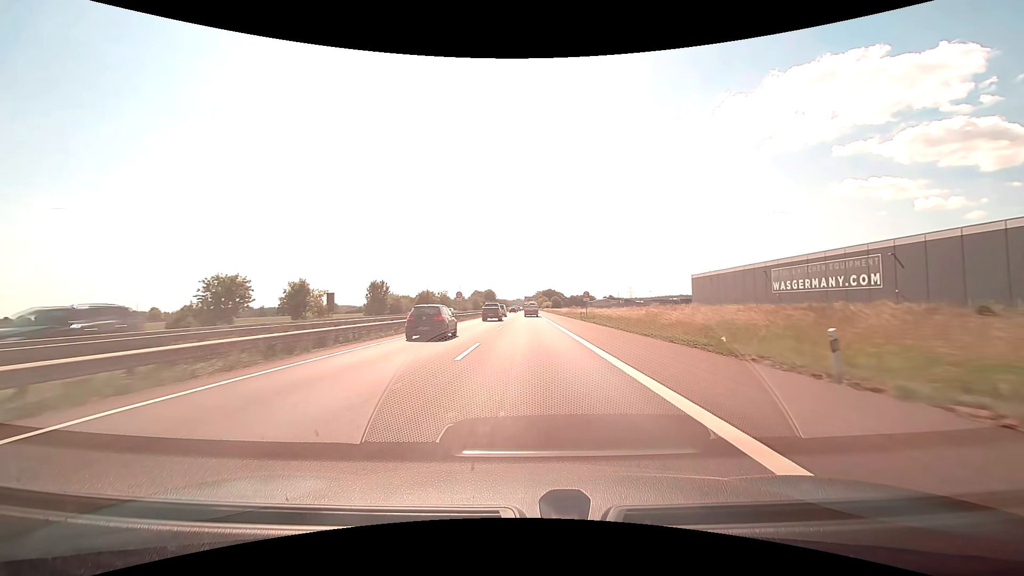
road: motorway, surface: asphalt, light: Day
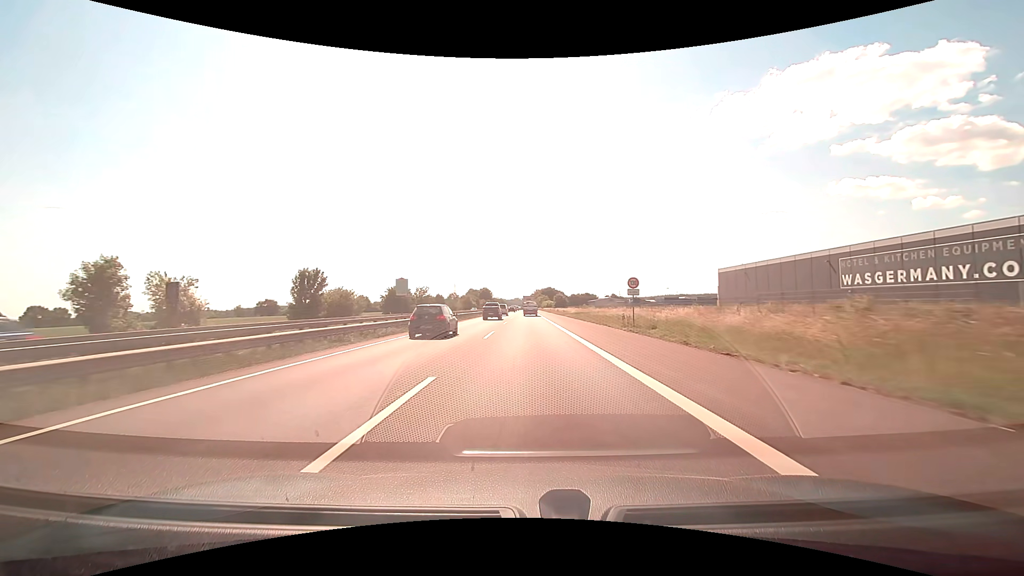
(+0.1, +27.2) m; 0°
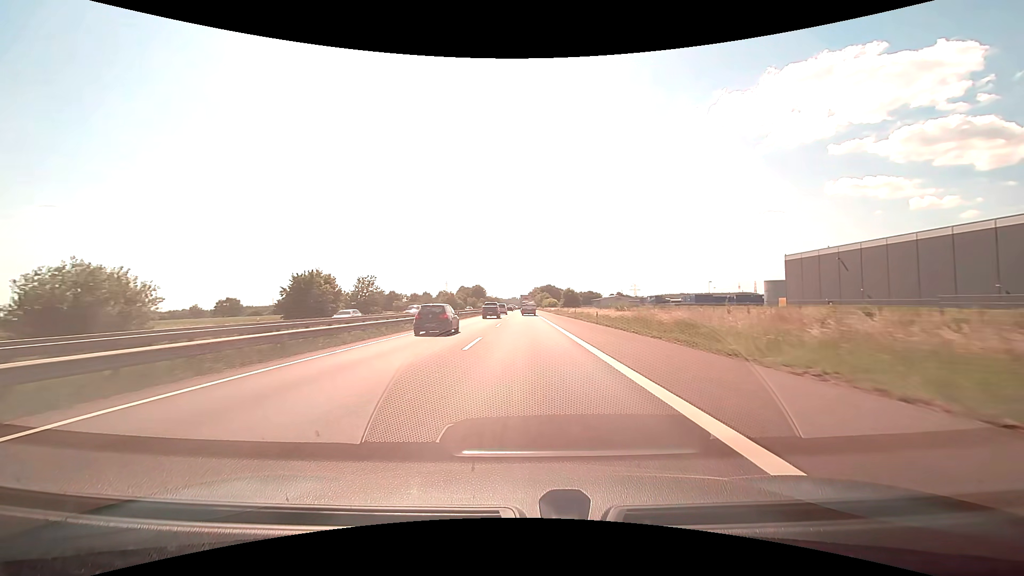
(+0.1, +41.5) m; 0°
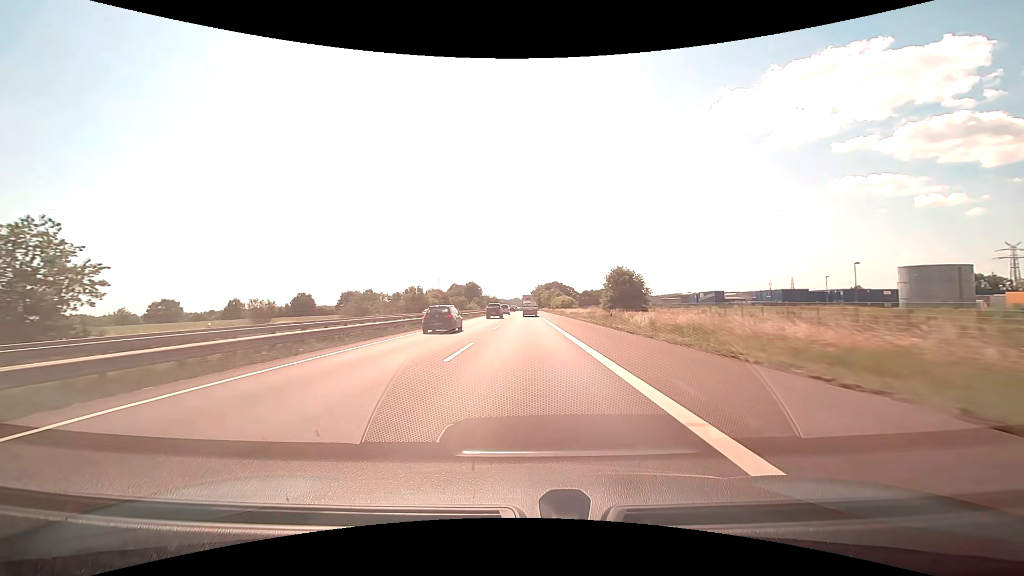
(+0.1, +56.4) m; 0°
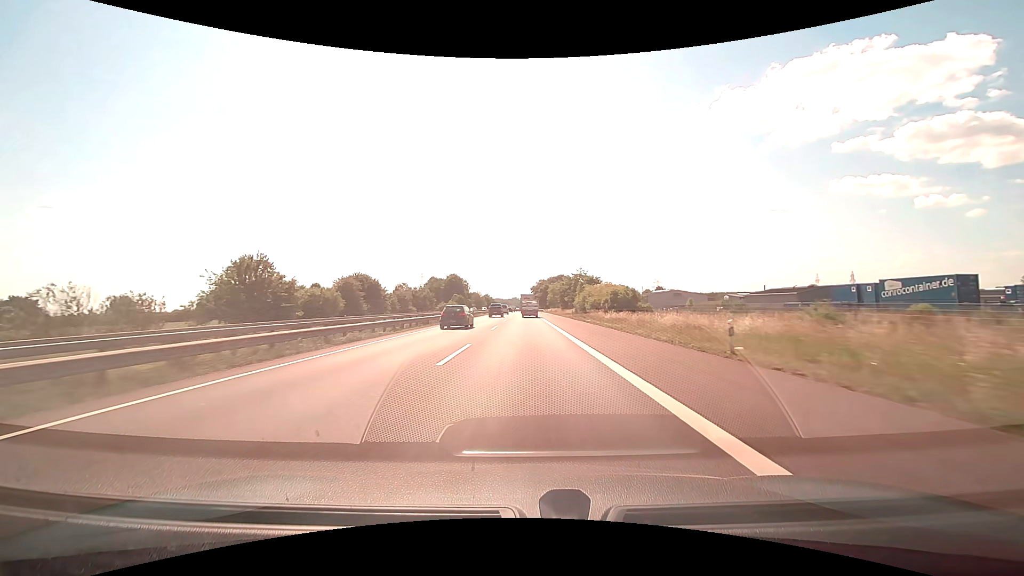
(+0.1, +72.3) m; 0°
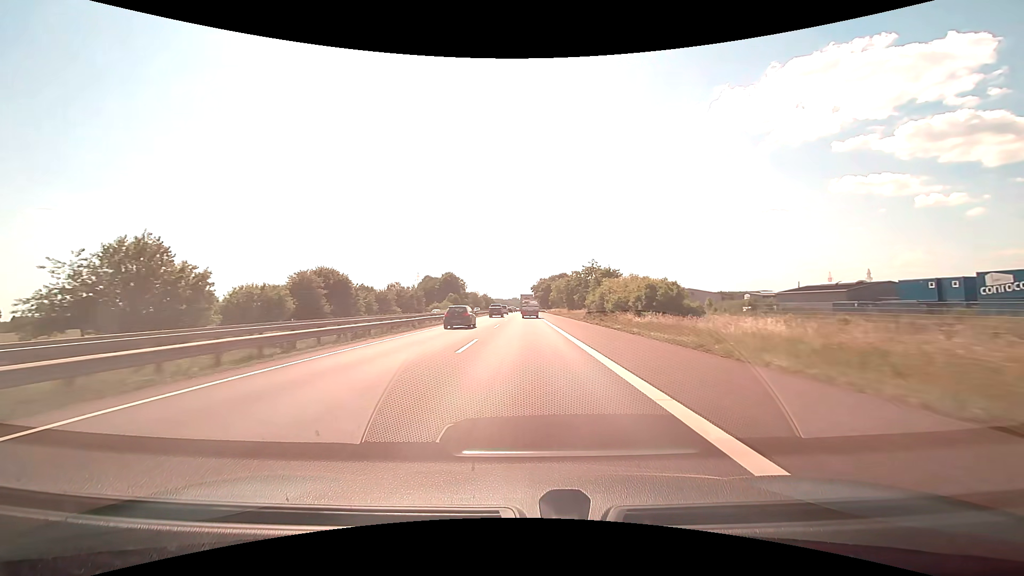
(0.0, +14.7) m; 0°
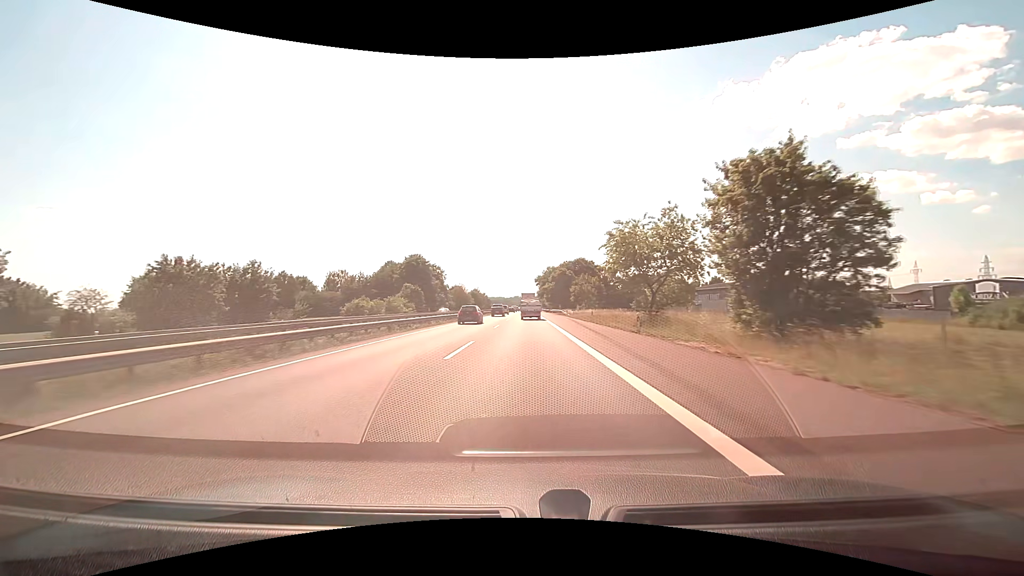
(-0.1, +73.0) m; 0°
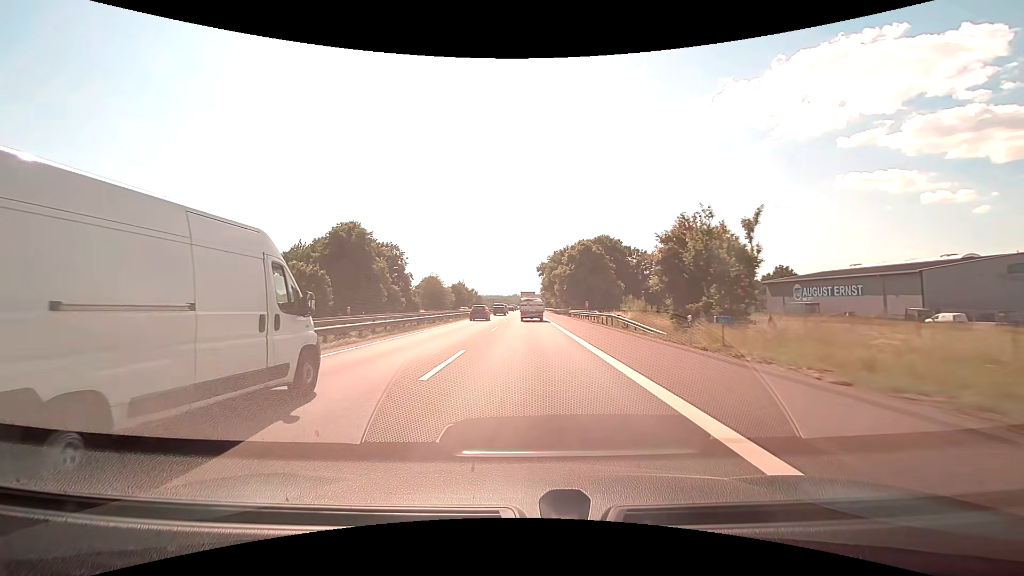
(-0.1, +57.2) m; 0°
(0, +10) (0, +20) (0, +30) (0, +40) (0, +50) (0, +60) (0, +70) (0, +80) (0, +90) (0, +100) m
